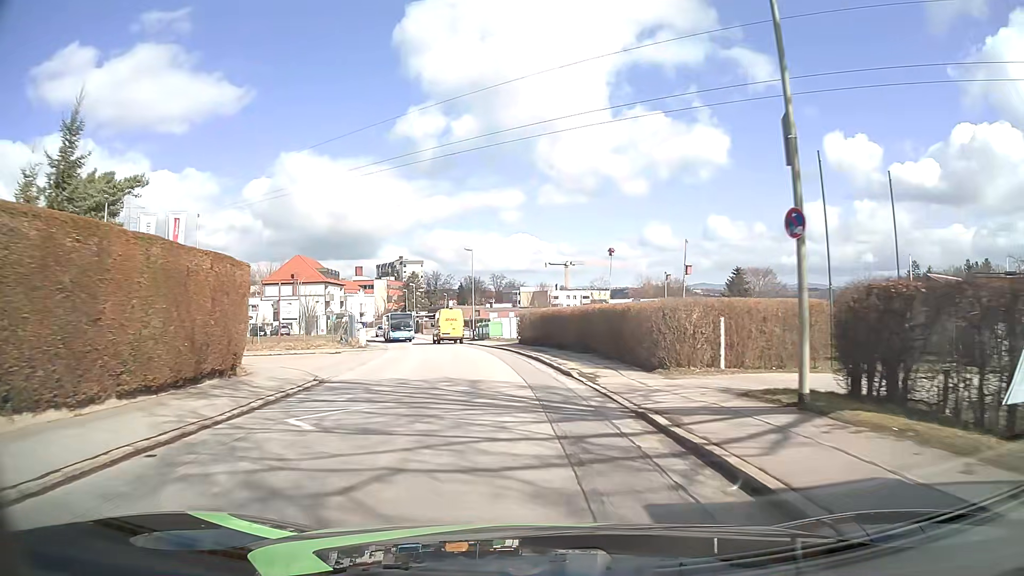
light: Day
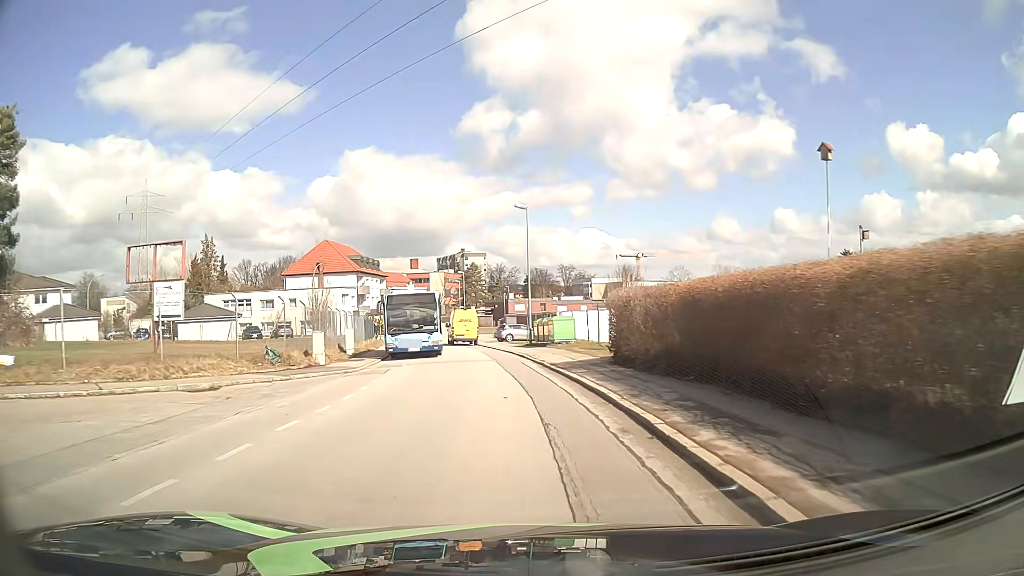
(-0.9, +21.0) m; -6°
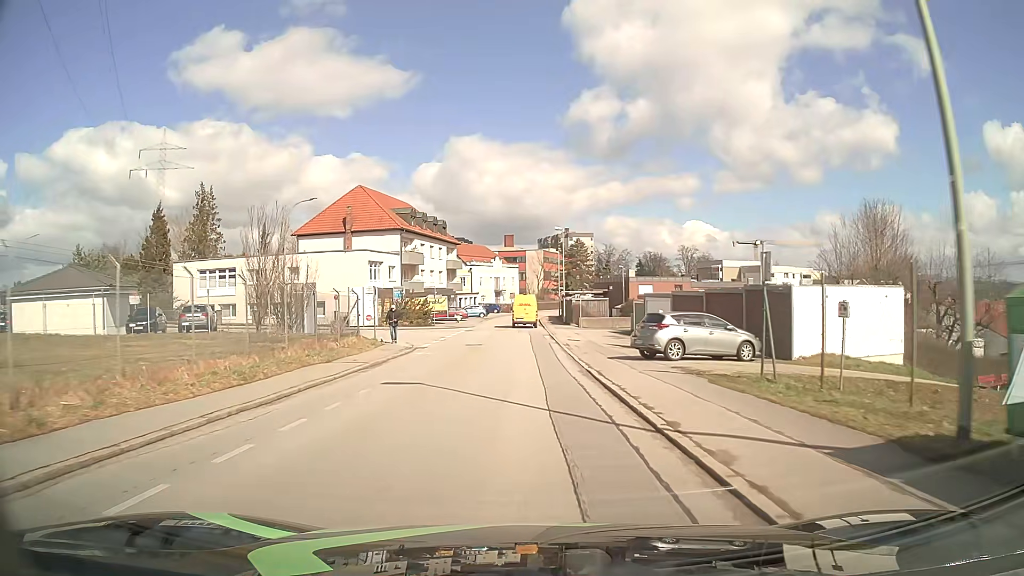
(-2.7, +34.5) m; -9°
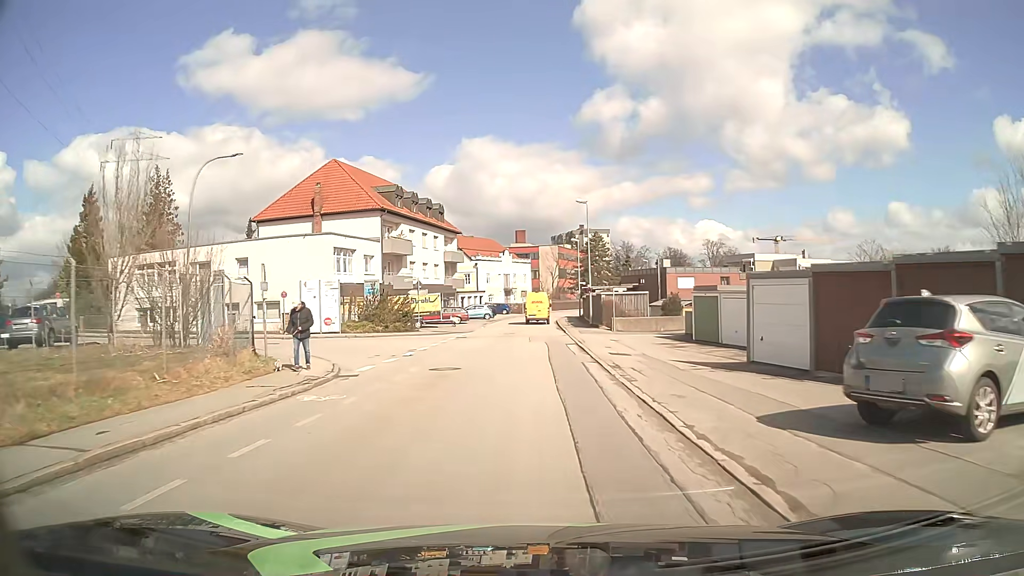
(-0.2, +13.9) m; -1°
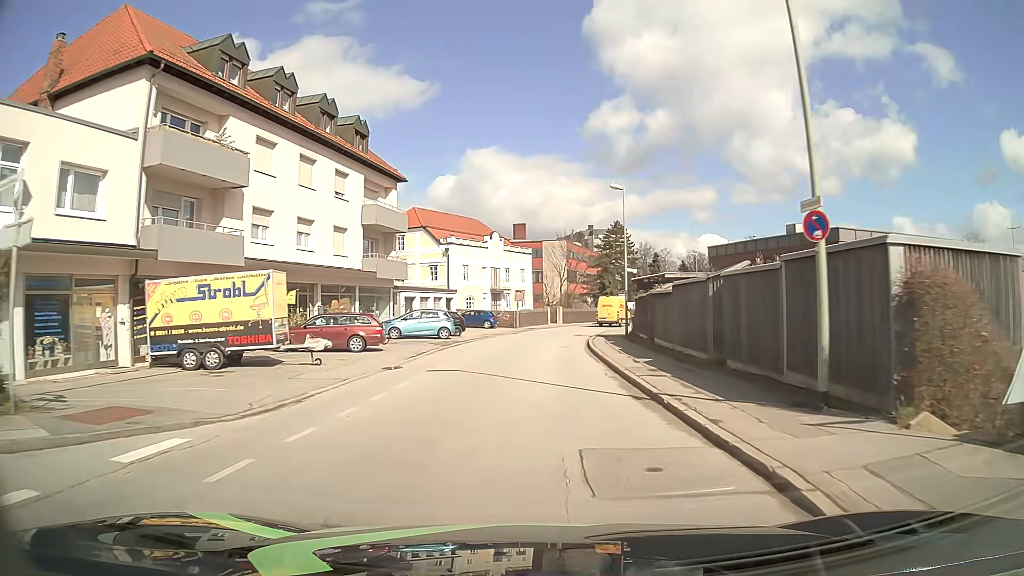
(-0.4, +34.9) m; 0°
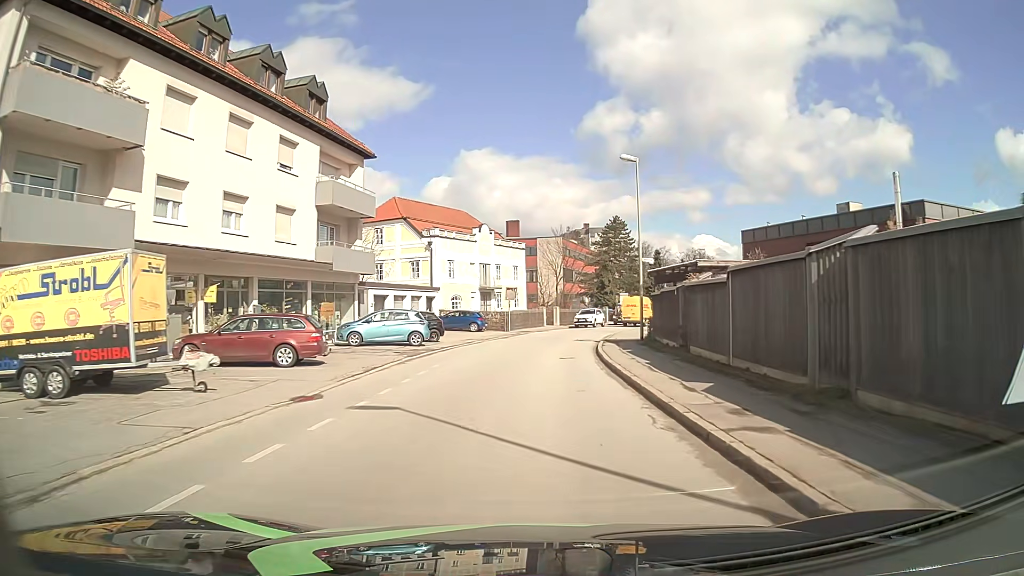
(0.0, +7.0) m; 0°
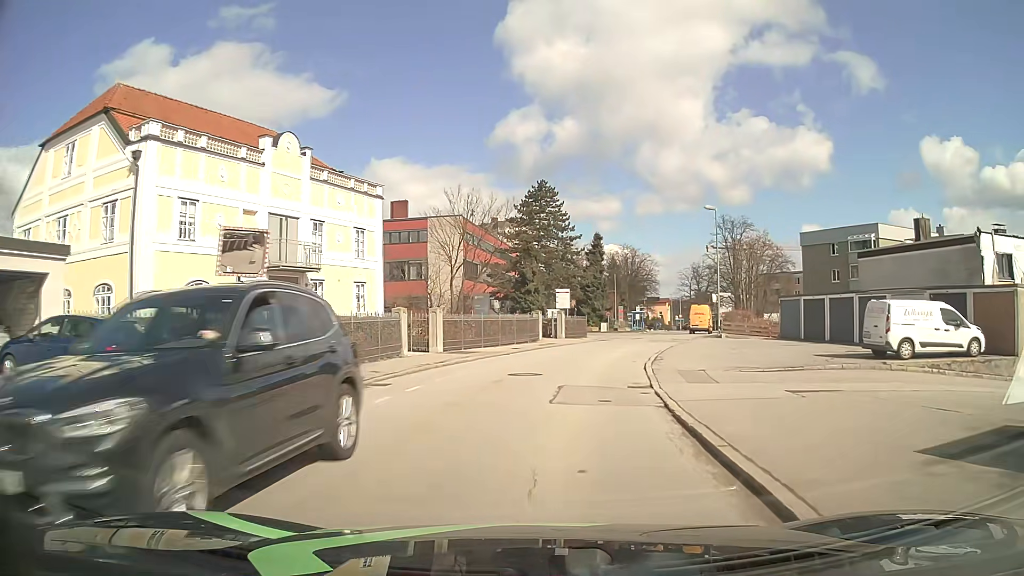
(+2.0, +34.7) m; +8°
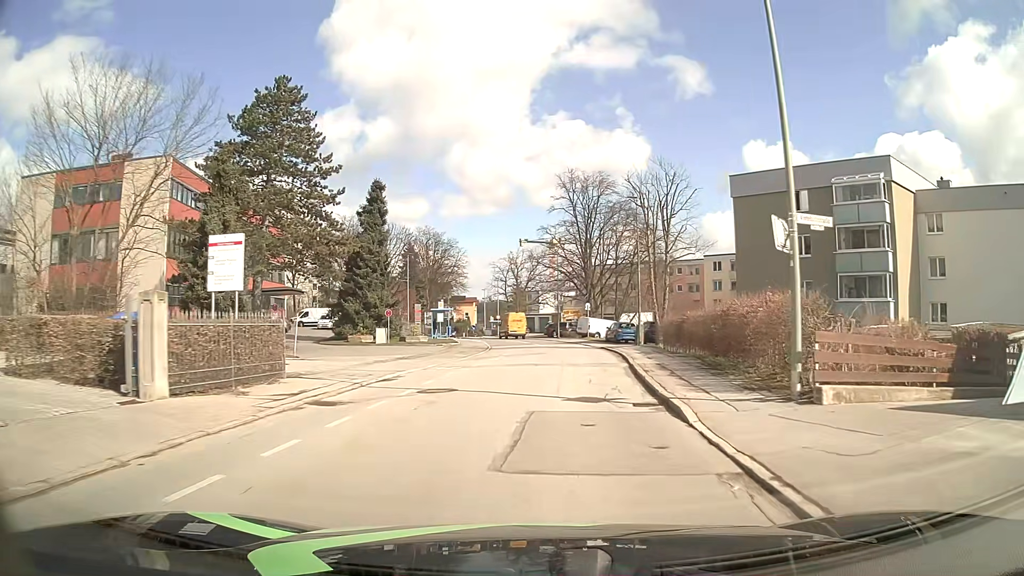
(+4.7, +32.8) m; +17°
